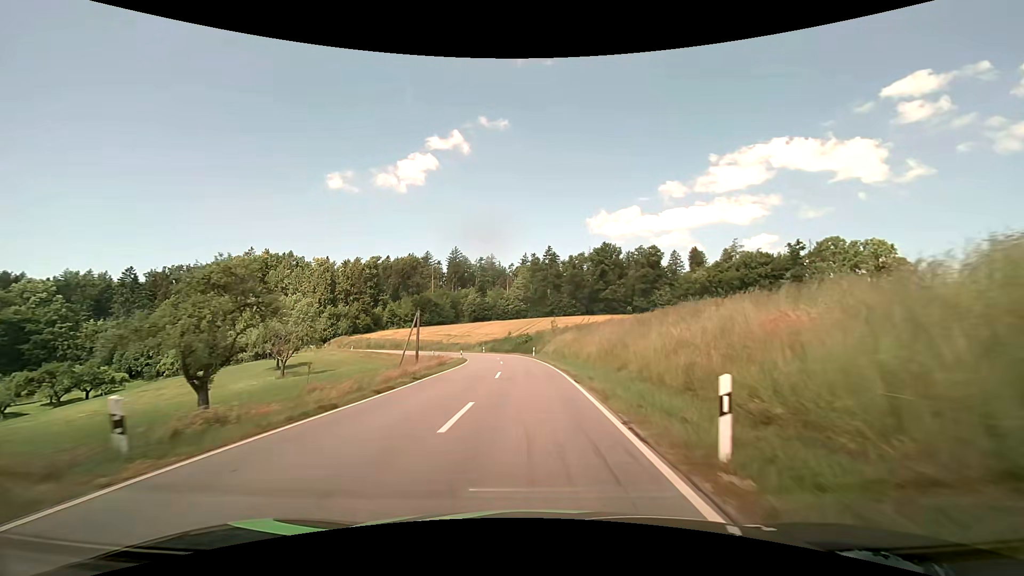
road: secondary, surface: asphalt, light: Day
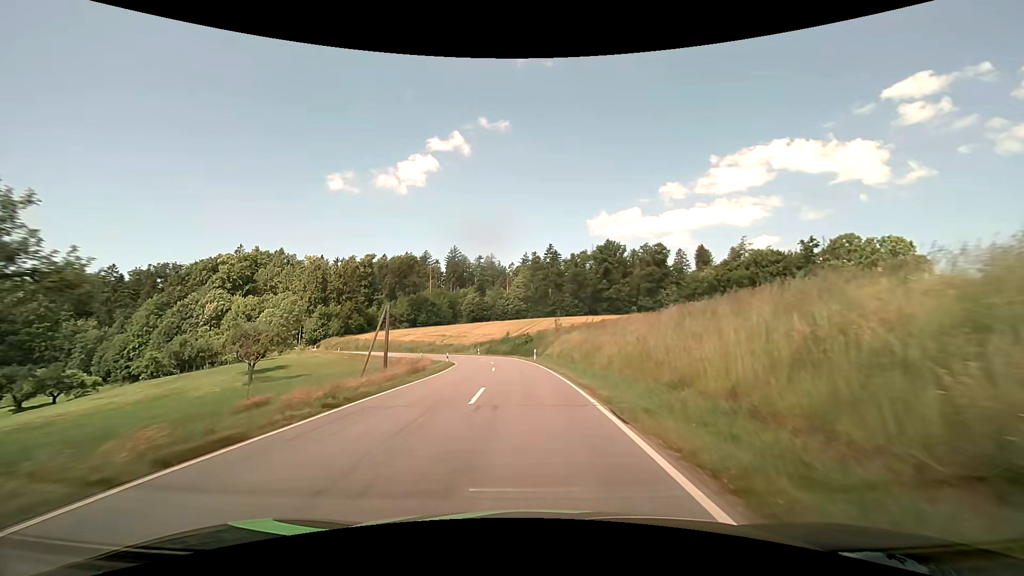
(0.0, +8.5) m; 0°
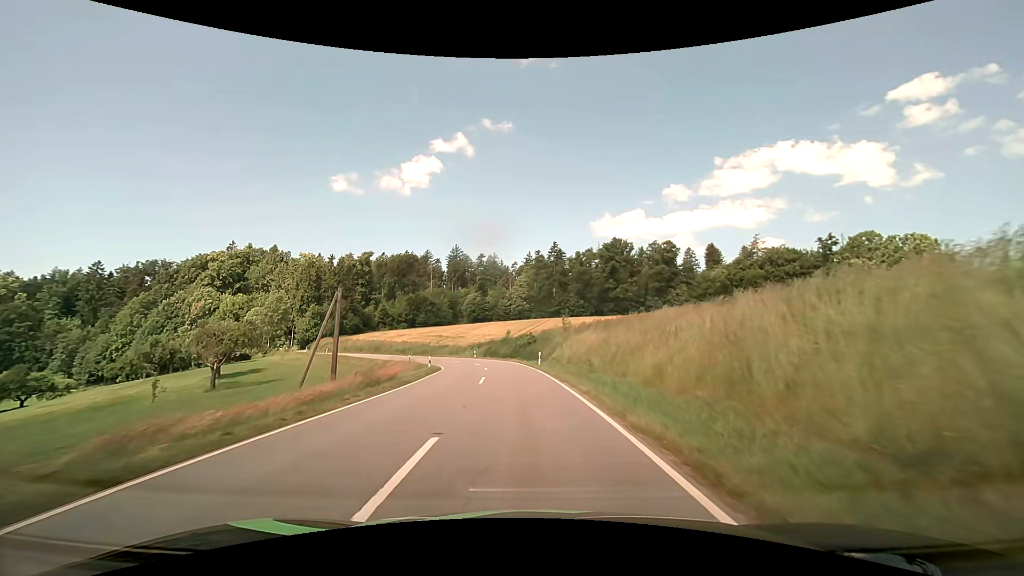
(0.0, +8.4) m; 0°
